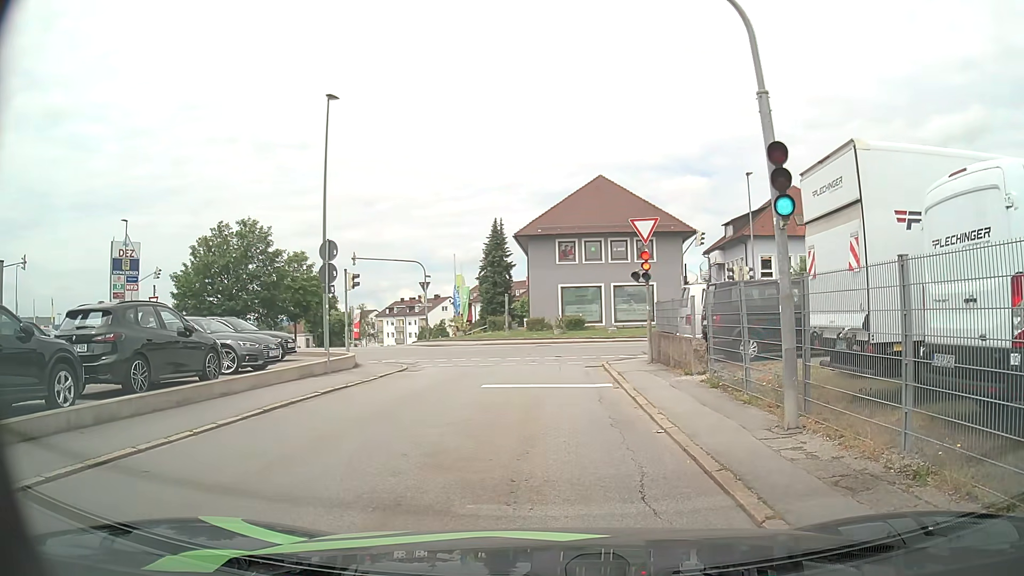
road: residential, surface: asphalt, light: Day
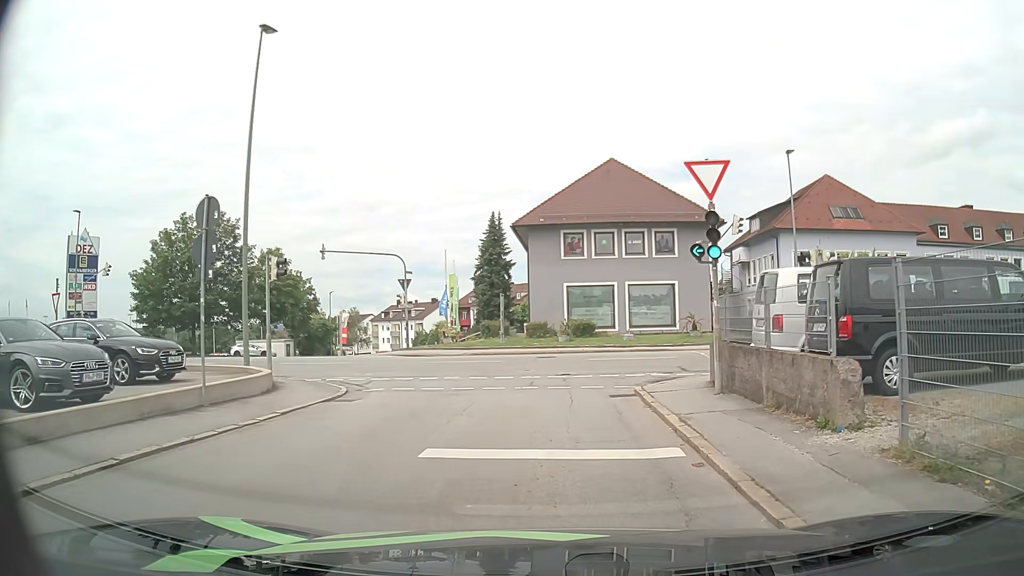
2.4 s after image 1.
(-0.1, +7.5) m; 0°
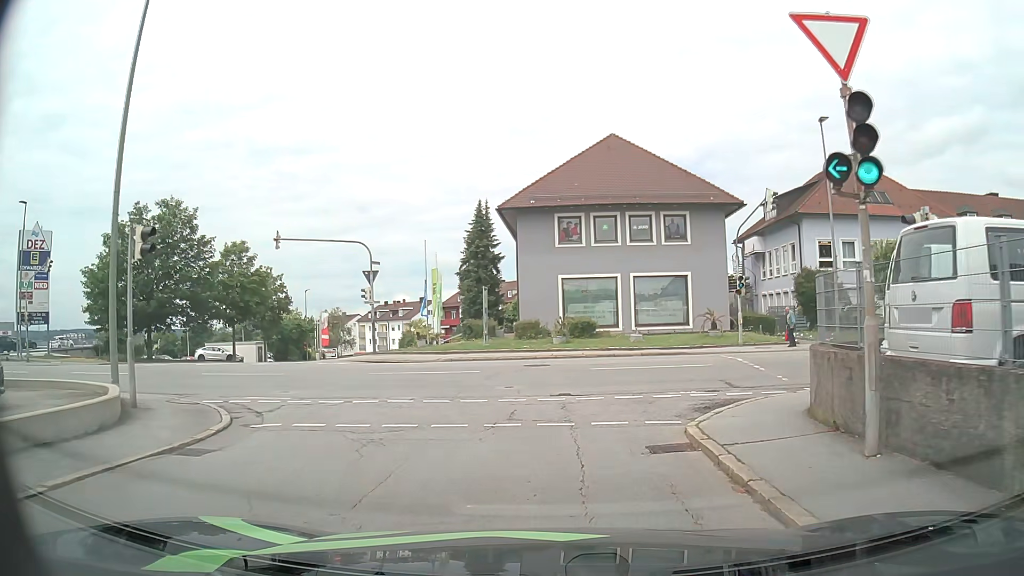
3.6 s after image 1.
(-0.1, +6.0) m; 0°
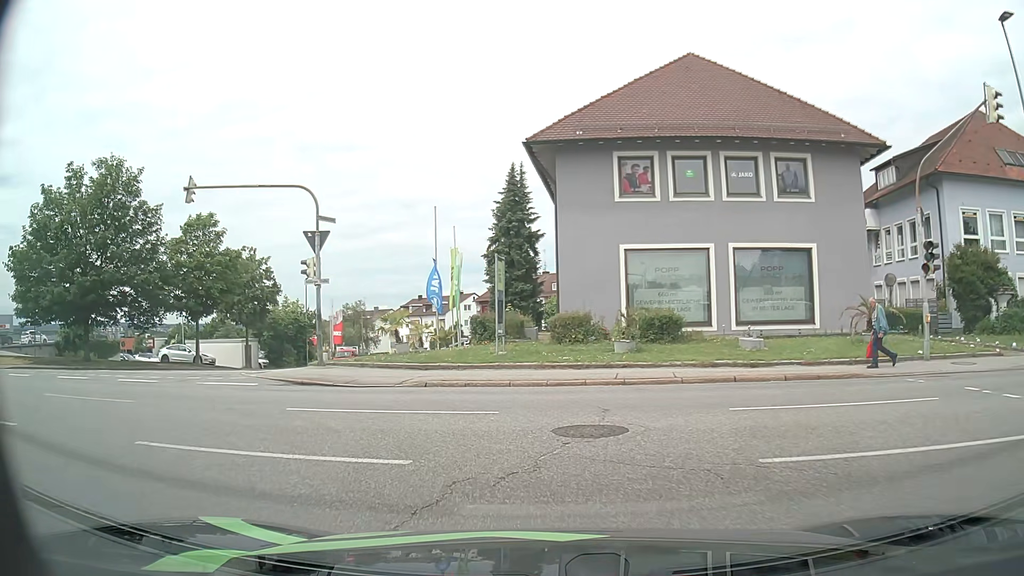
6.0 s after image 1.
(-0.3, +12.6) m; -3°
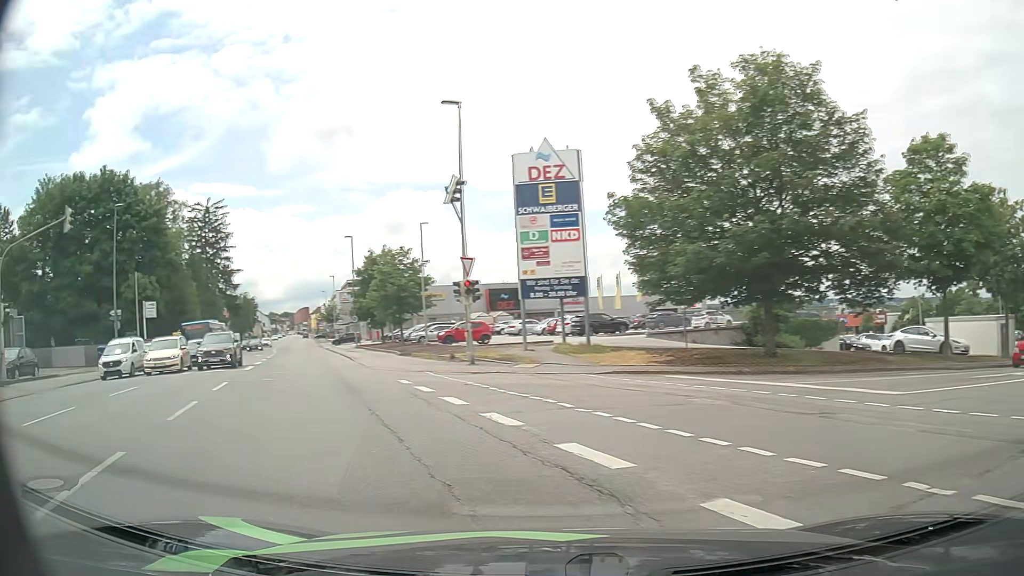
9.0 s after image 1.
(-6.0, +12.9) m; -62°
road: tertiary
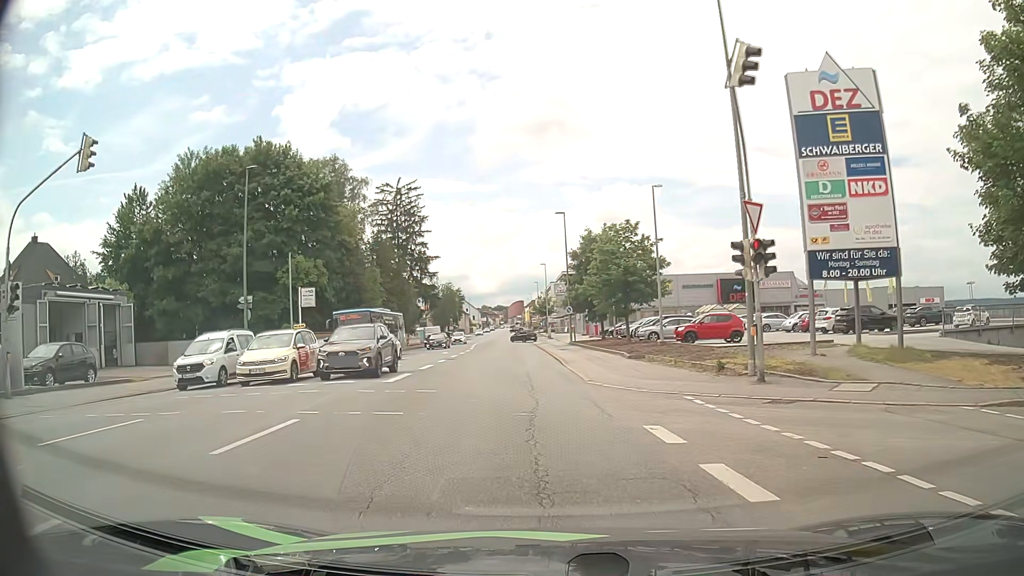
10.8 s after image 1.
(-2.5, +10.0) m; -20°
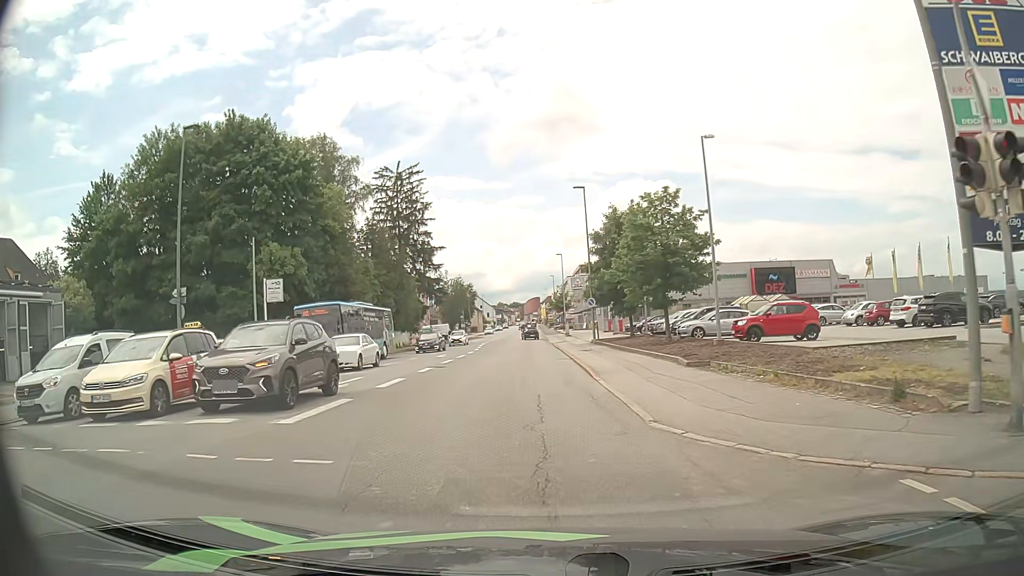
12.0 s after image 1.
(-0.2, +8.4) m; -2°
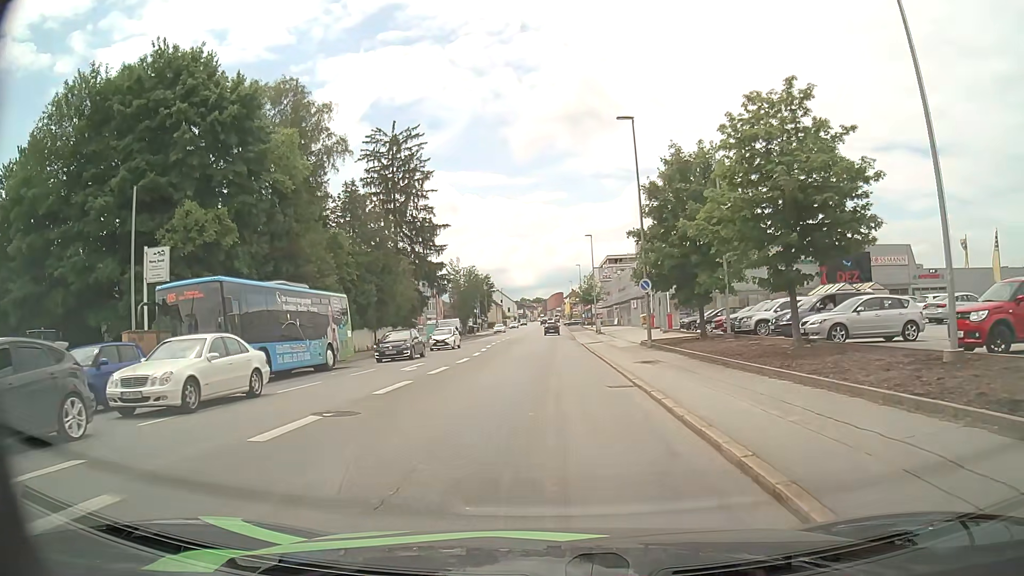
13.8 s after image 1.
(-0.4, +14.5) m; -2°
(0, +10) (0, +20) (0, +30) (0, +40) (0, +50) (0, +60) (0, +70) (0, +80) (0, +90) (+1, +100) m
